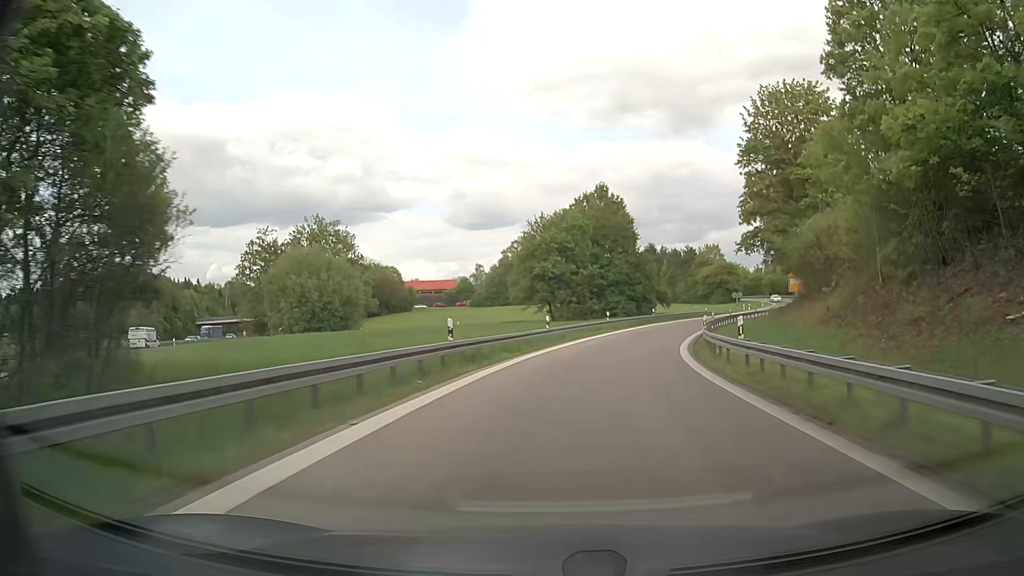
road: motorway_link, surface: asphalt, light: Day
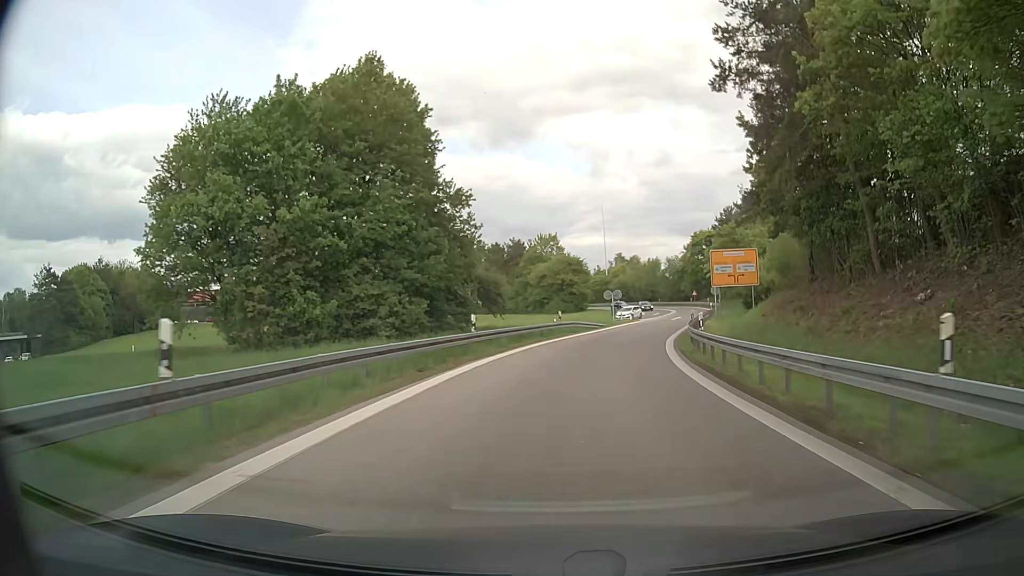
(+6.3, +41.1) m; +16°
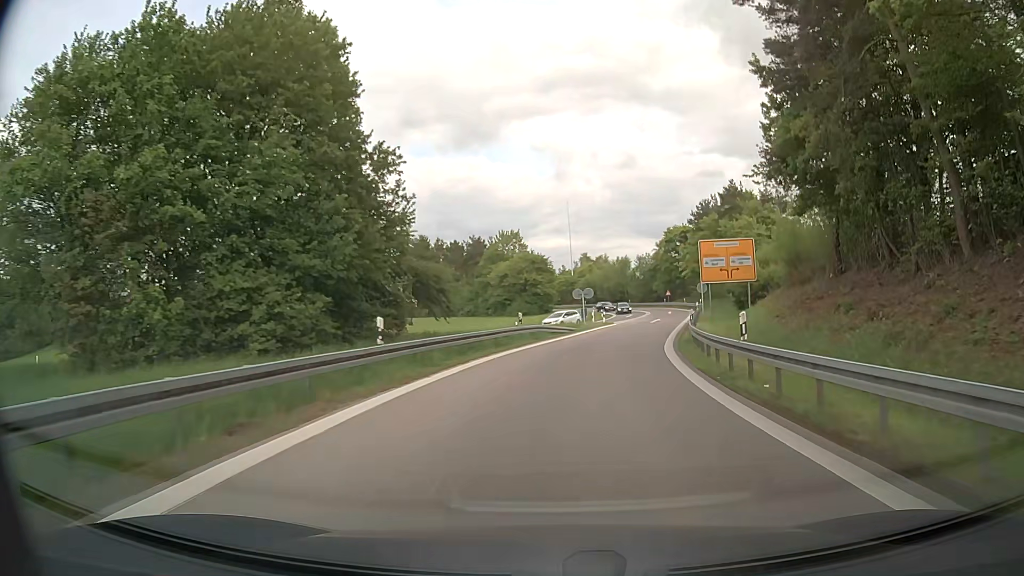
(+0.2, +8.3) m; +3°
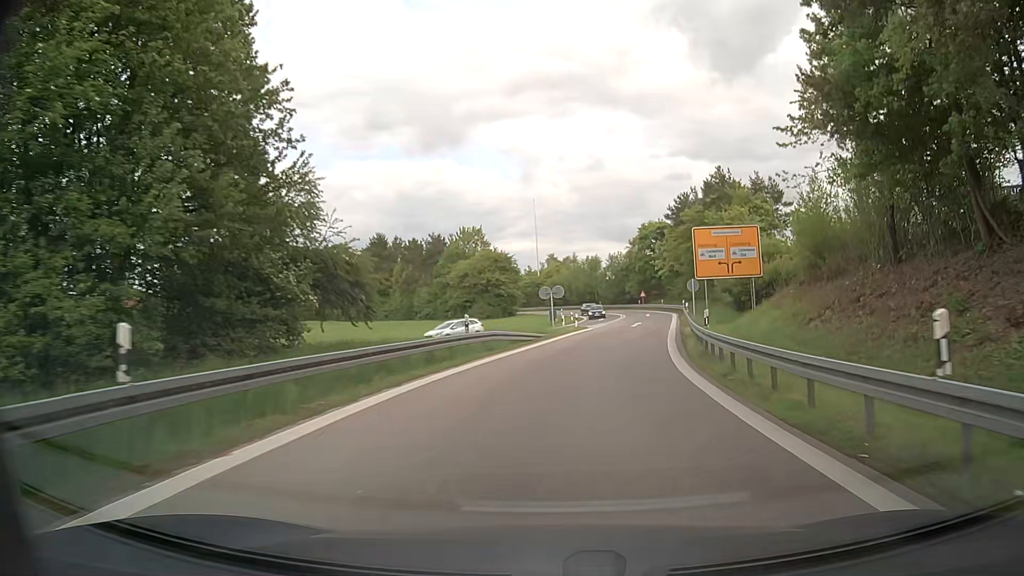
(+0.2, +8.2) m; +3°
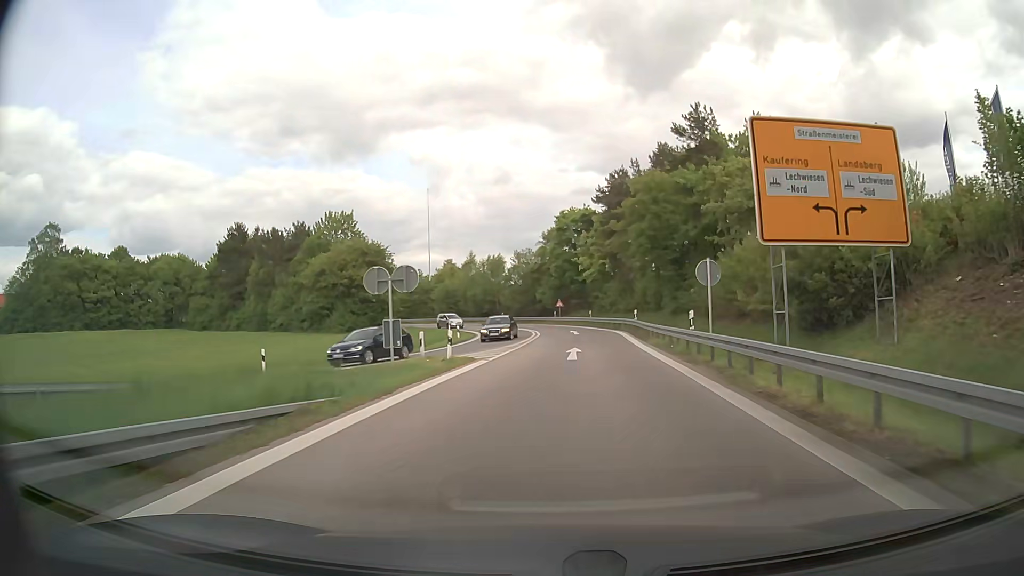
(+1.6, +24.1) m; +8°
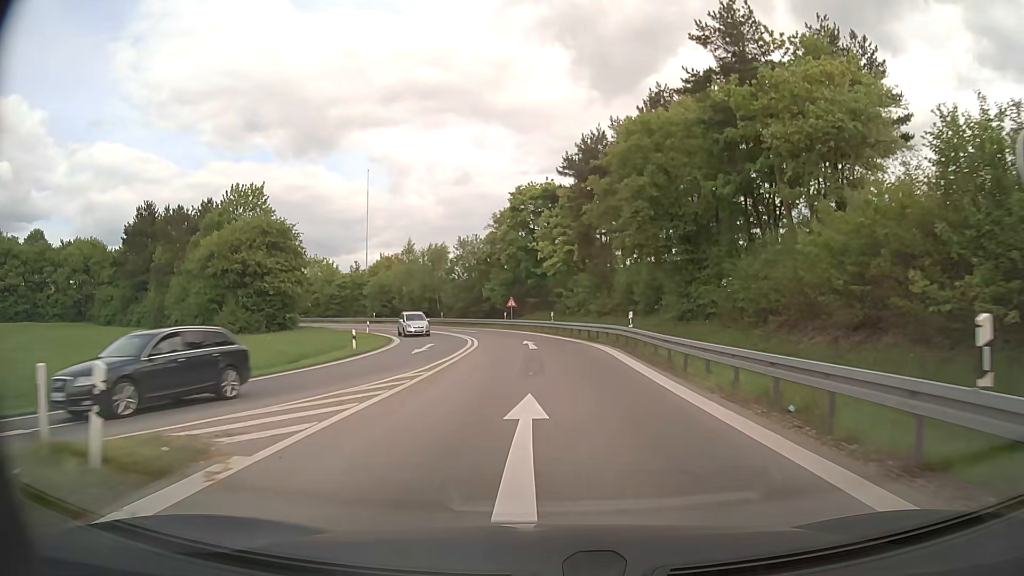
(+0.6, +15.8) m; +4°
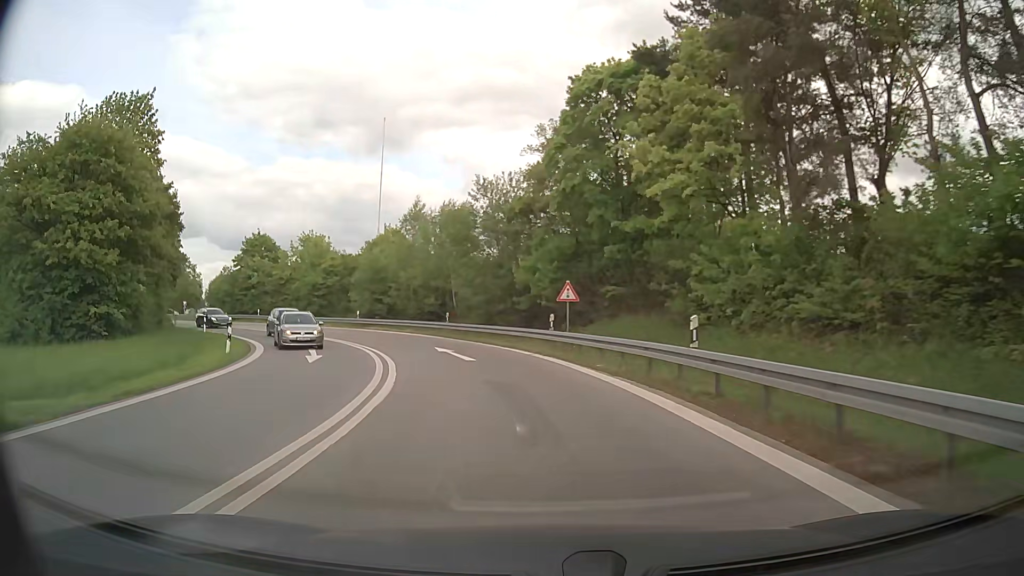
(-0.8, +30.6) m; -5°
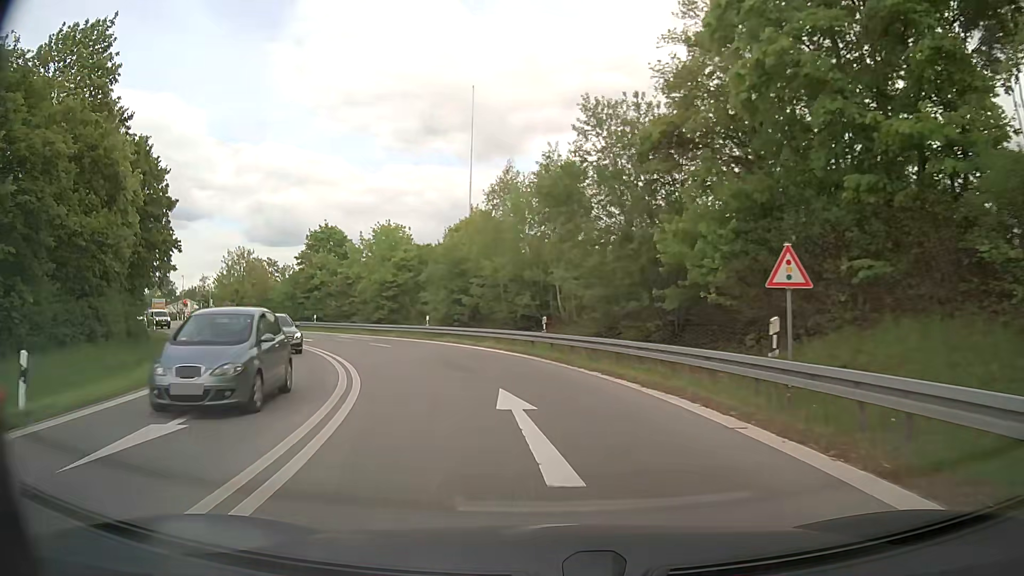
(-1.2, +14.2) m; -10°
(-1, +10) (-3, +20) (-7, +29) (-12, +37) (-19, +45) (-26, +52) (-33, +59) (-39, +67) (-46, +75) (-52, +82) m
